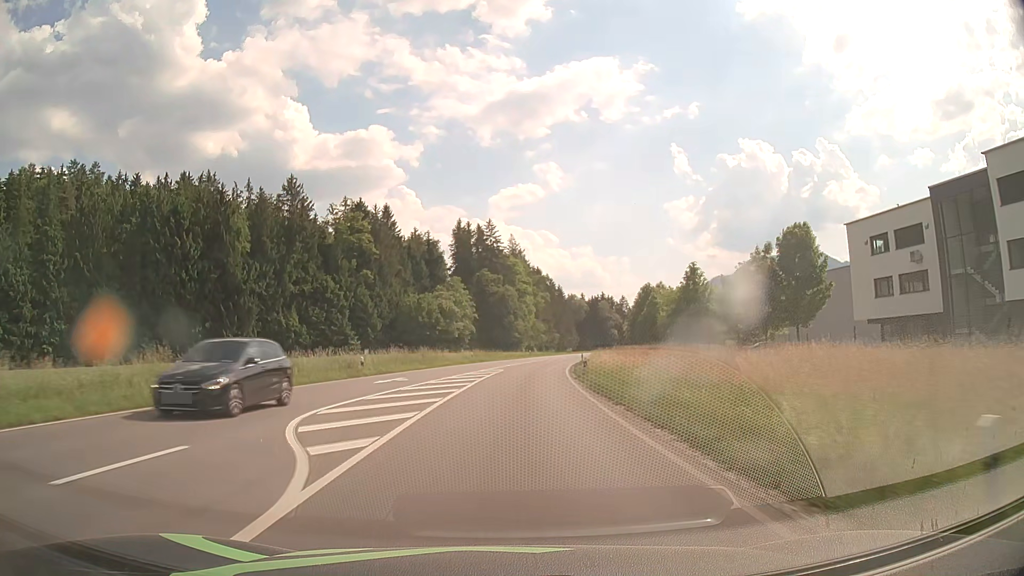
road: primary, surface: asphalt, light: Day
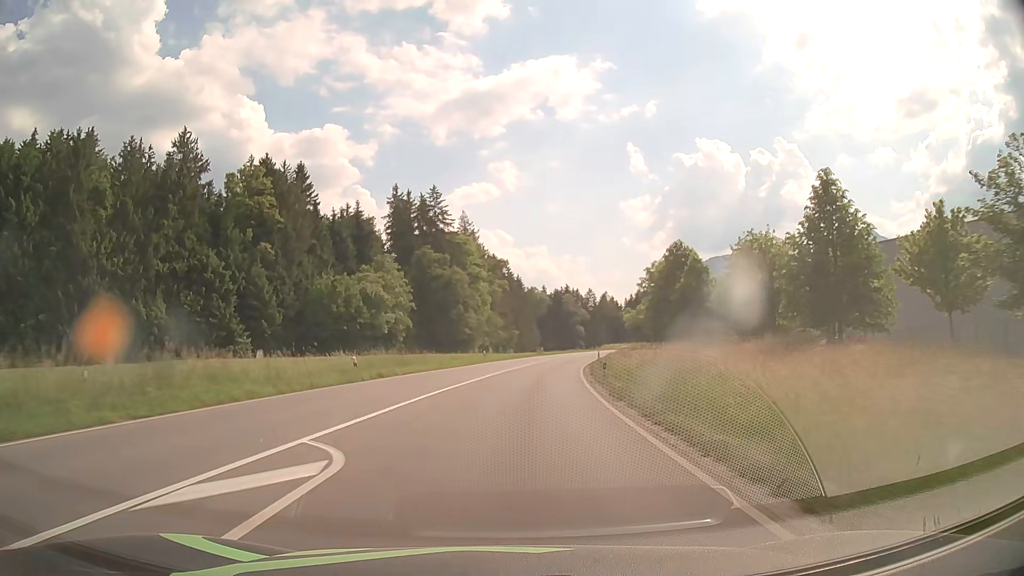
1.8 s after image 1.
(+1.1, +34.7) m; +4°
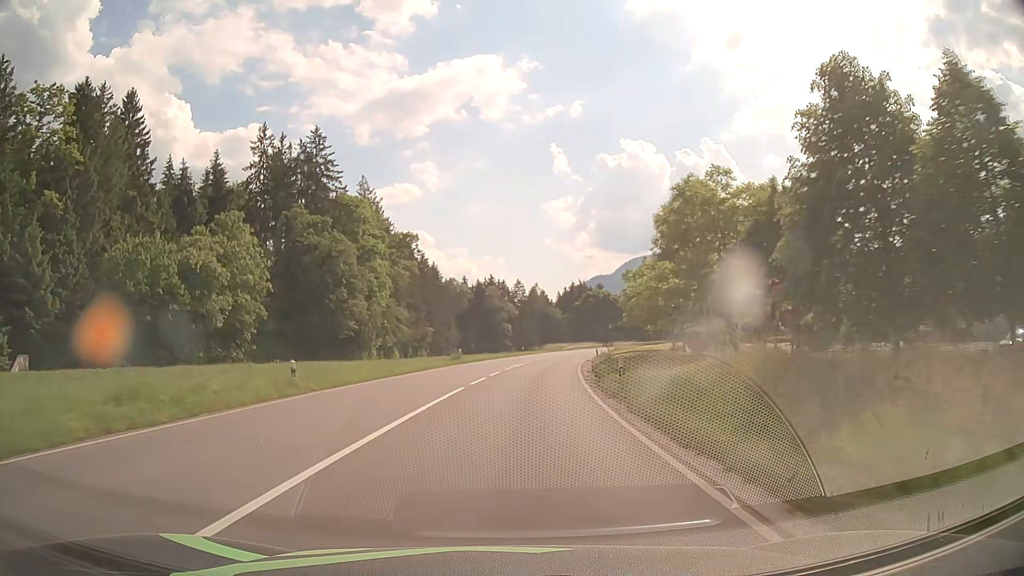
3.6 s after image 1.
(+2.1, +36.9) m; +6°
(0, +10) (+1, +20) (+1, +30) (+2, +40) (+4, +50) (+5, +60) (+7, +70) (+9, +79) (+11, +89) (+14, +99) m
